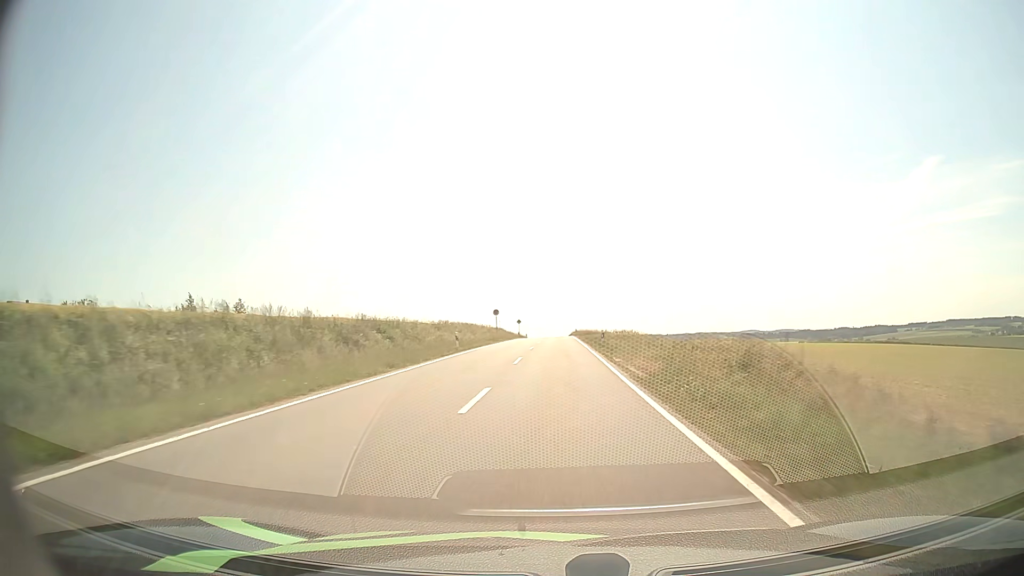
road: tertiary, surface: asphalt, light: Day
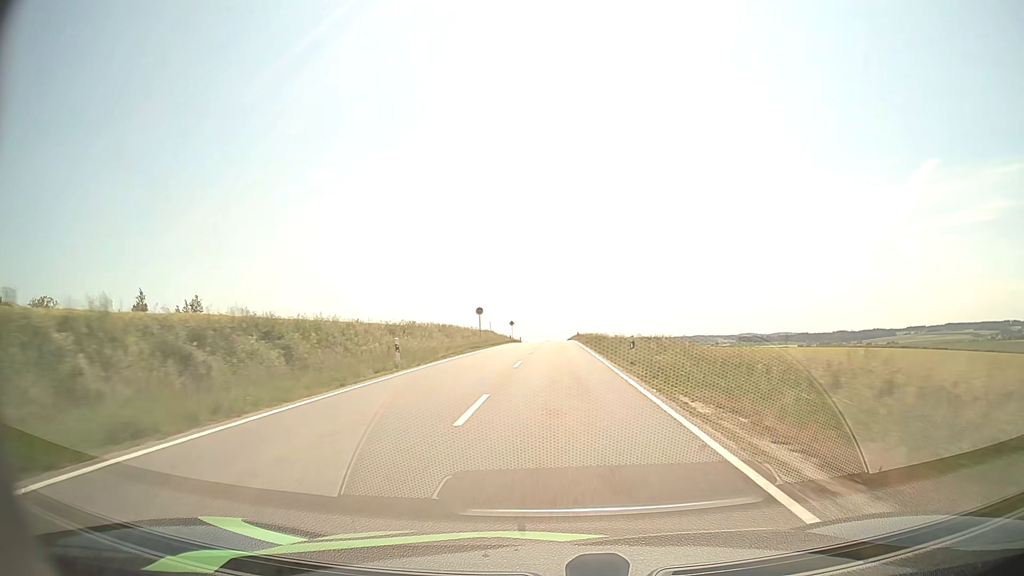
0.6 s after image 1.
(0.0, +13.8) m; 0°
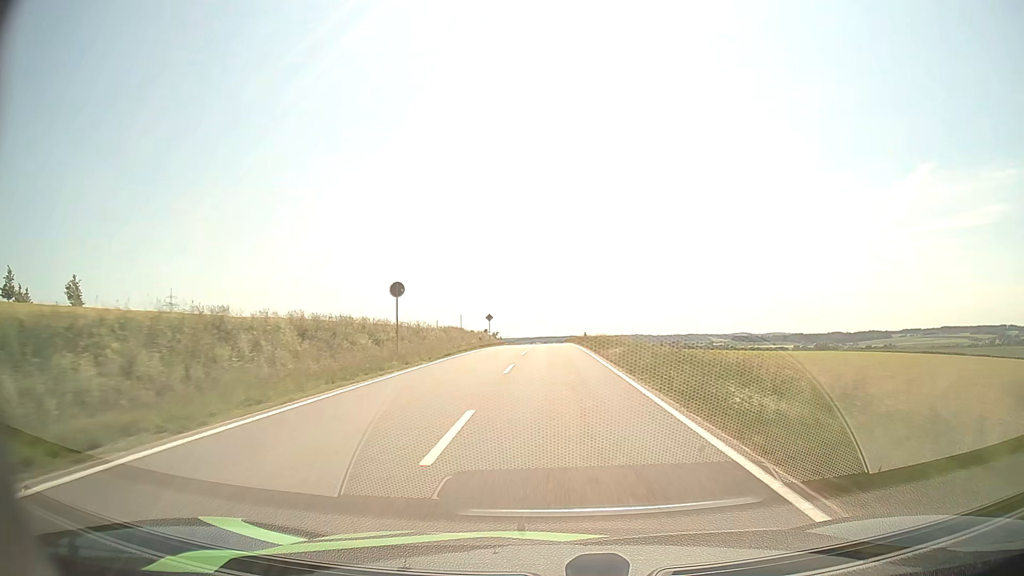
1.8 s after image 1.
(+0.1, +27.4) m; 0°
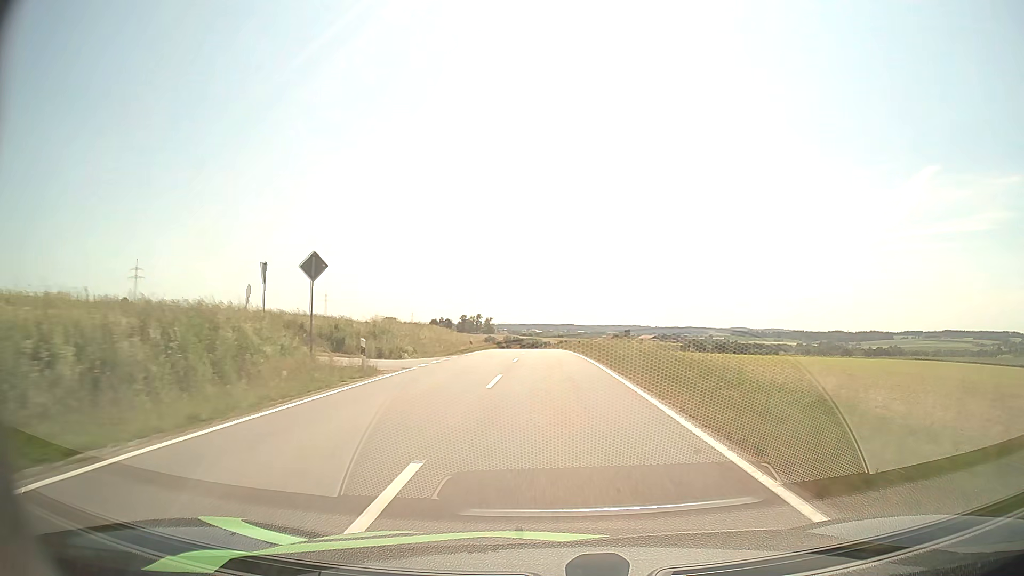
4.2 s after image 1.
(+0.2, +52.9) m; 0°
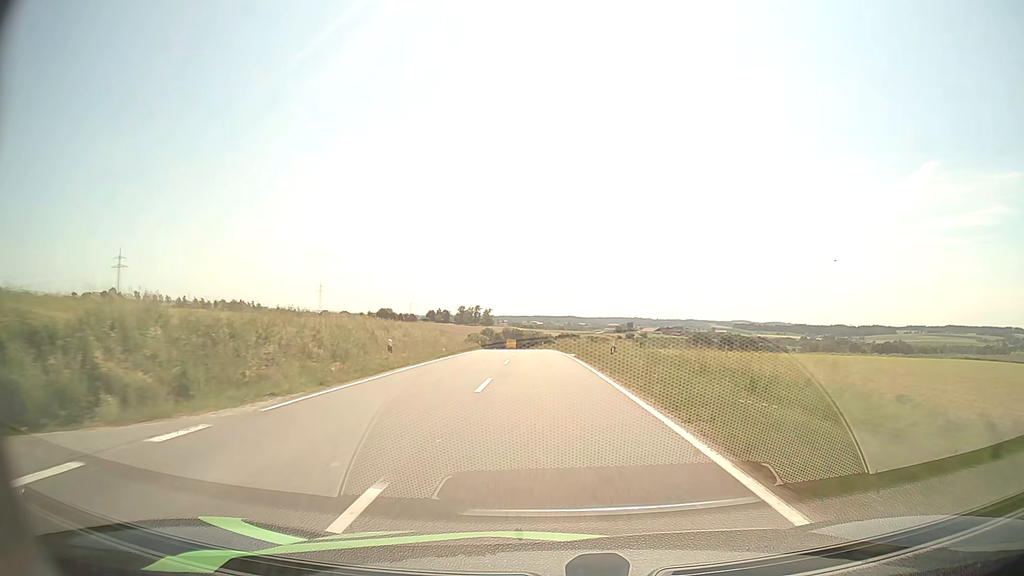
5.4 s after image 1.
(+0.1, +25.5) m; 0°
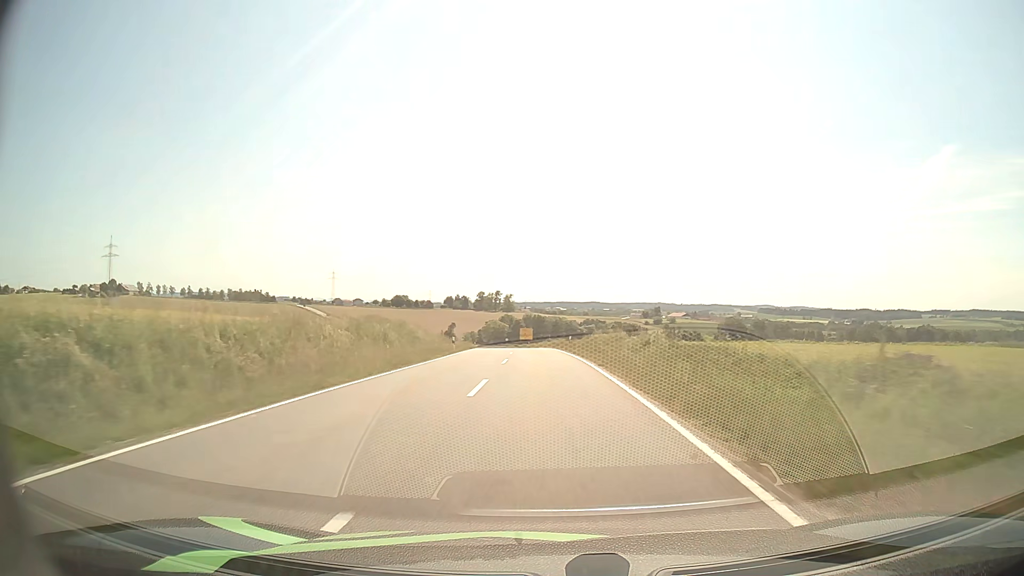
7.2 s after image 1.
(-0.4, +38.5) m; -2°
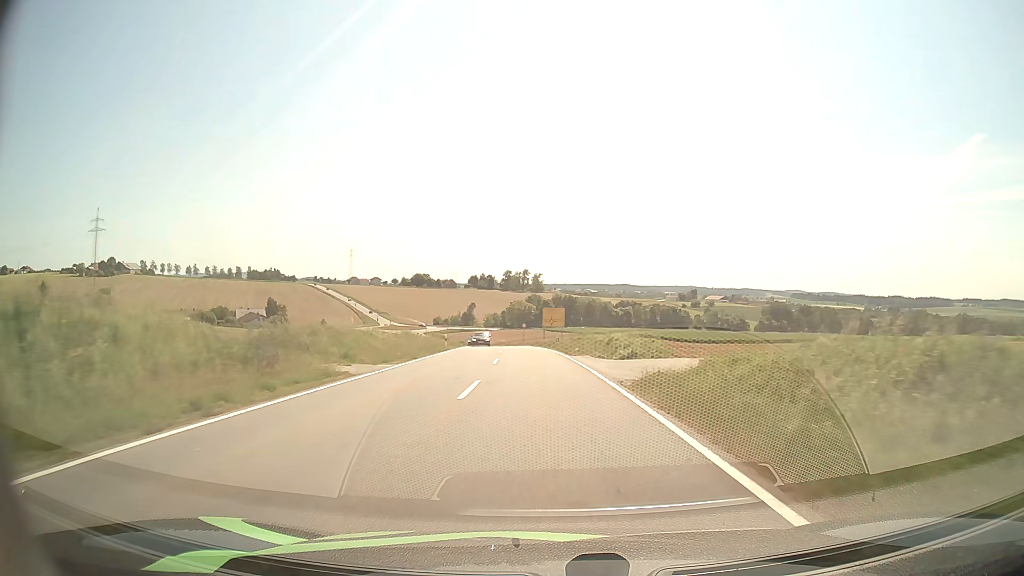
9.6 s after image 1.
(-1.2, +49.7) m; -3°
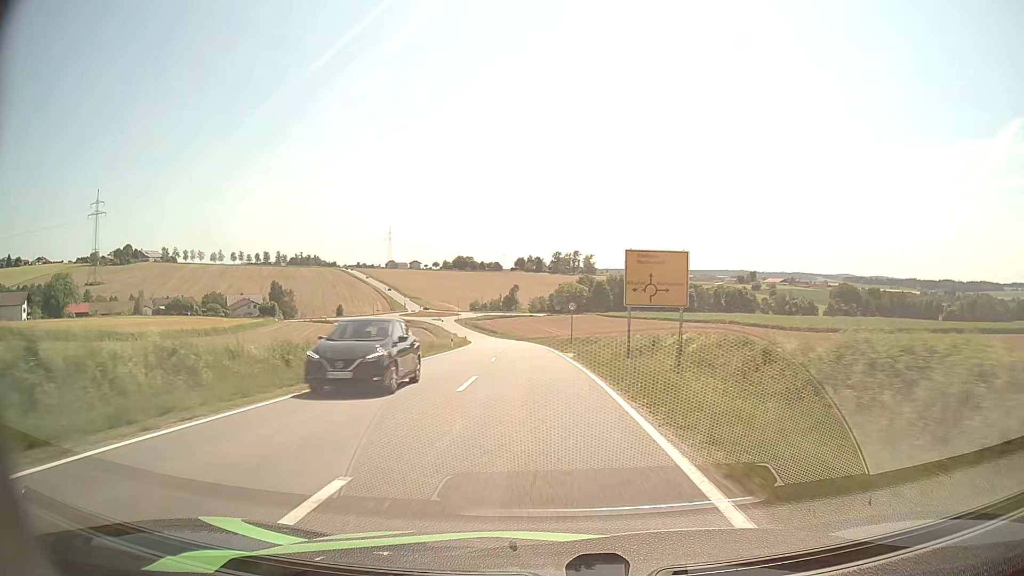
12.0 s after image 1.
(-1.3, +47.5) m; -4°
(0, +10) (0, +20) (-1, +30) (-1, +40) (-2, +50) (-3, +60) (-3, +70) (-4, +80) (-6, +90) (-7, +100) m
